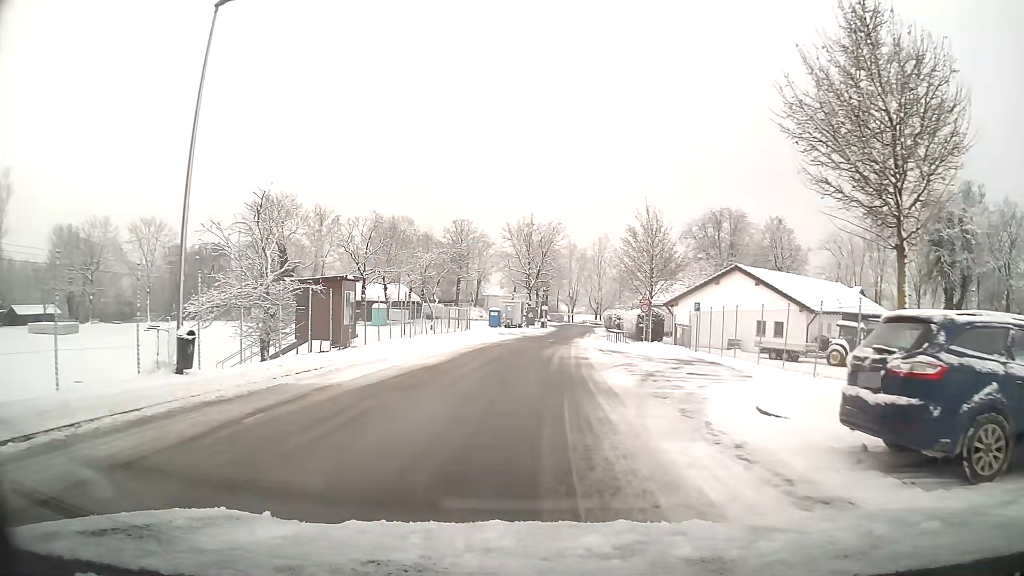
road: residential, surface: asphalt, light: Day
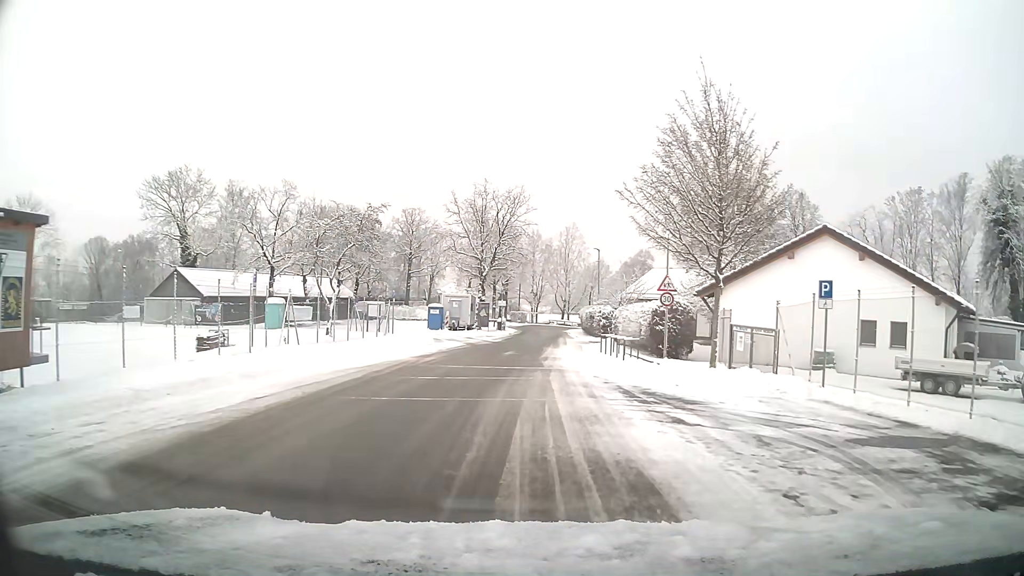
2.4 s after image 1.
(+0.6, +18.9) m; +3°
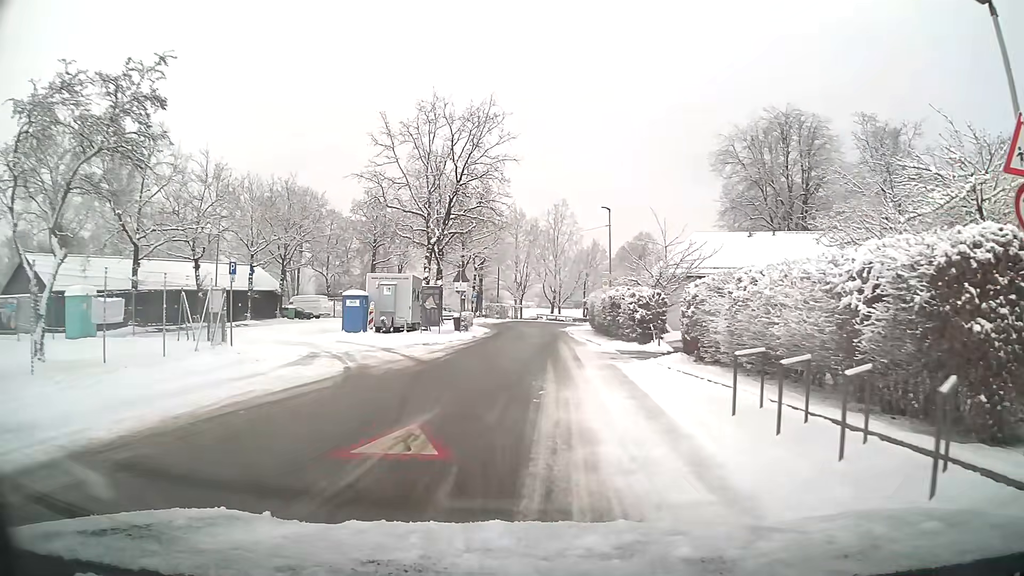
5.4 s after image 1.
(+0.2, +22.0) m; +1°
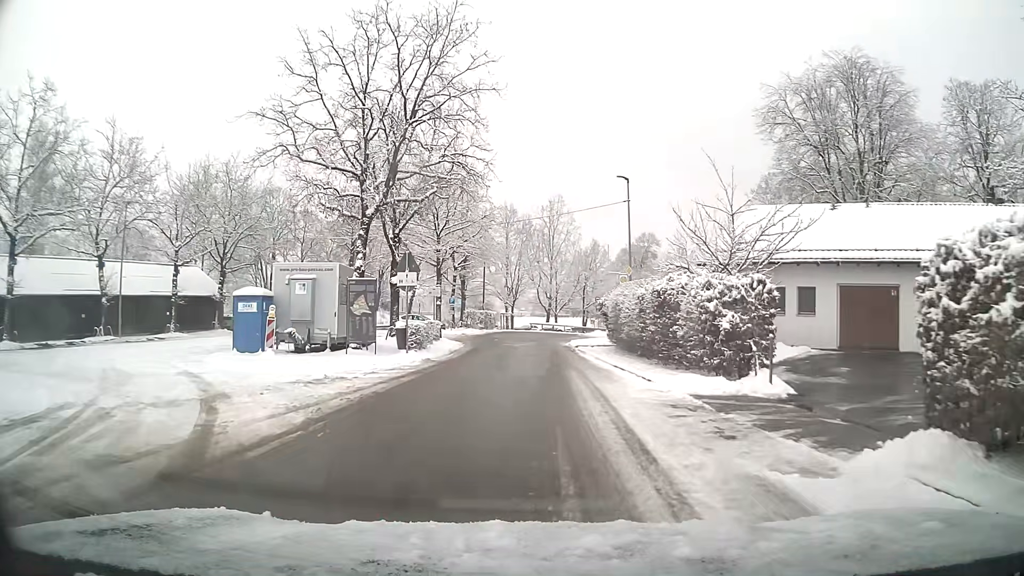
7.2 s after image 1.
(+0.1, +12.7) m; 0°
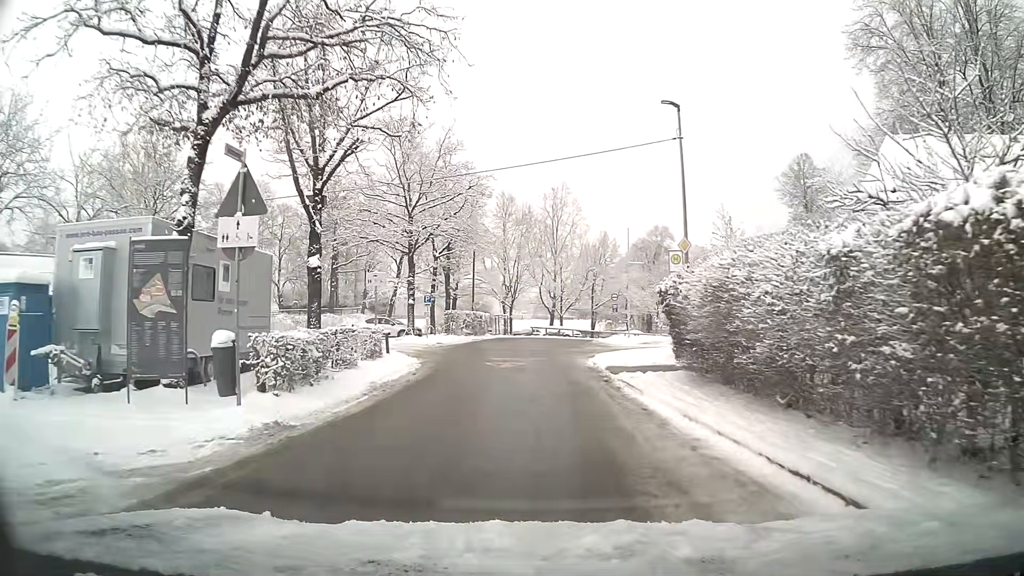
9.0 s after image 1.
(0.0, +12.4) m; 0°
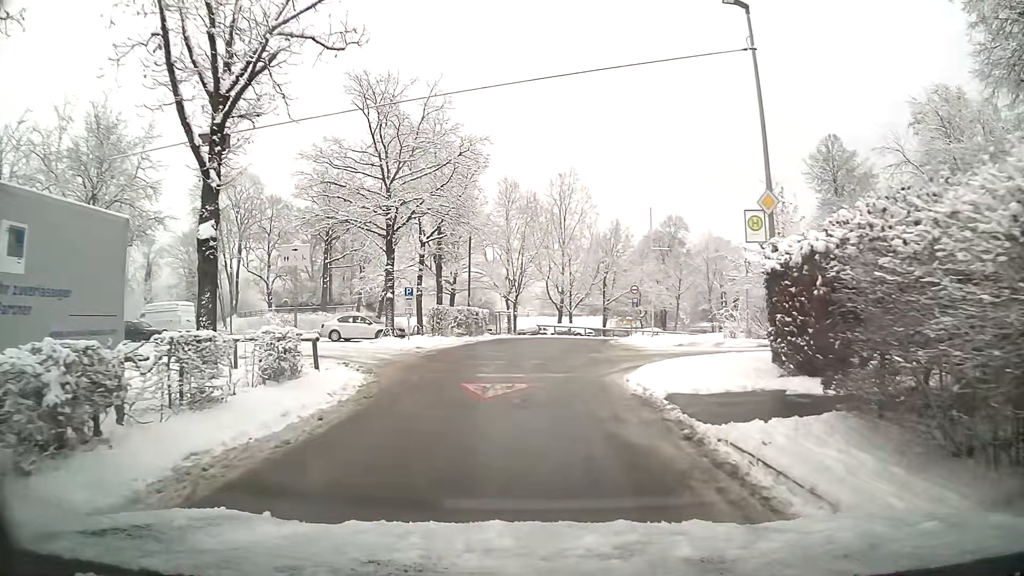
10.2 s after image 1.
(0.0, +7.4) m; -1°
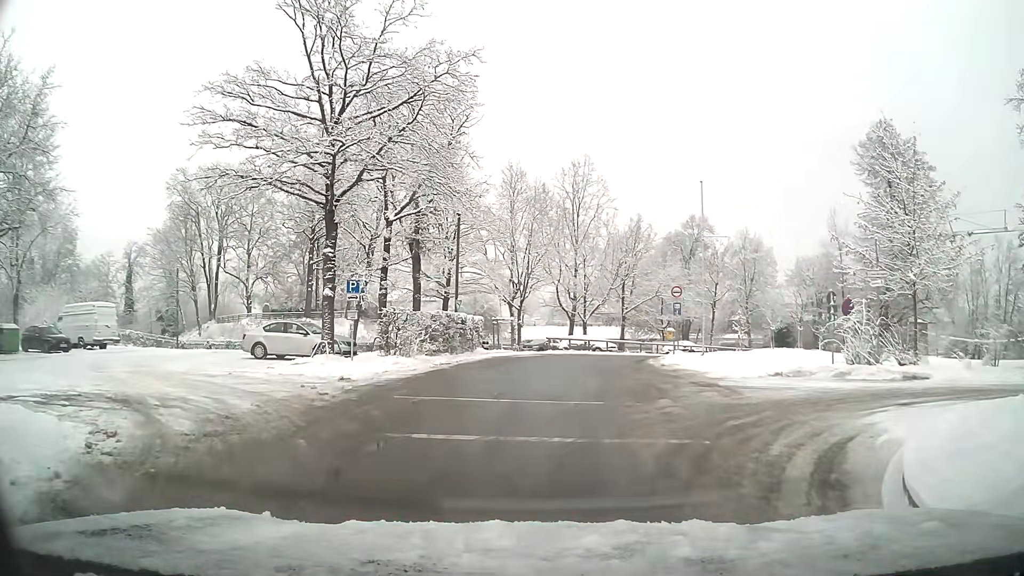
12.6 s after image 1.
(-0.1, +10.9) m; +1°
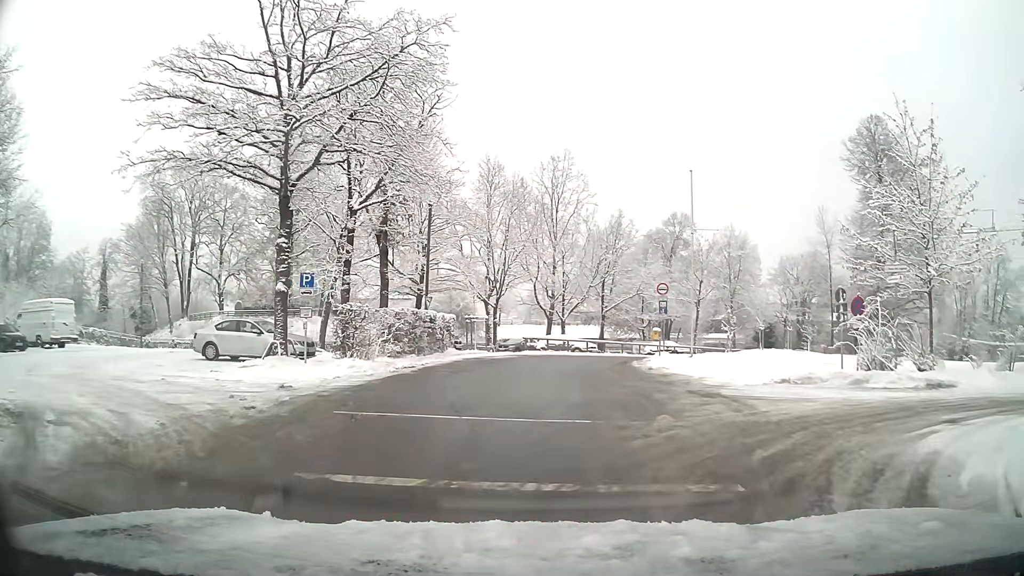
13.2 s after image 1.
(+0.1, +2.2) m; +3°
(+4, +9) (+13, +10) (+22, +6) (+31, +1) (+40, -3) (+50, -7) (+59, -11) (+67, -16) (+73, -24) (+77, -33) m
